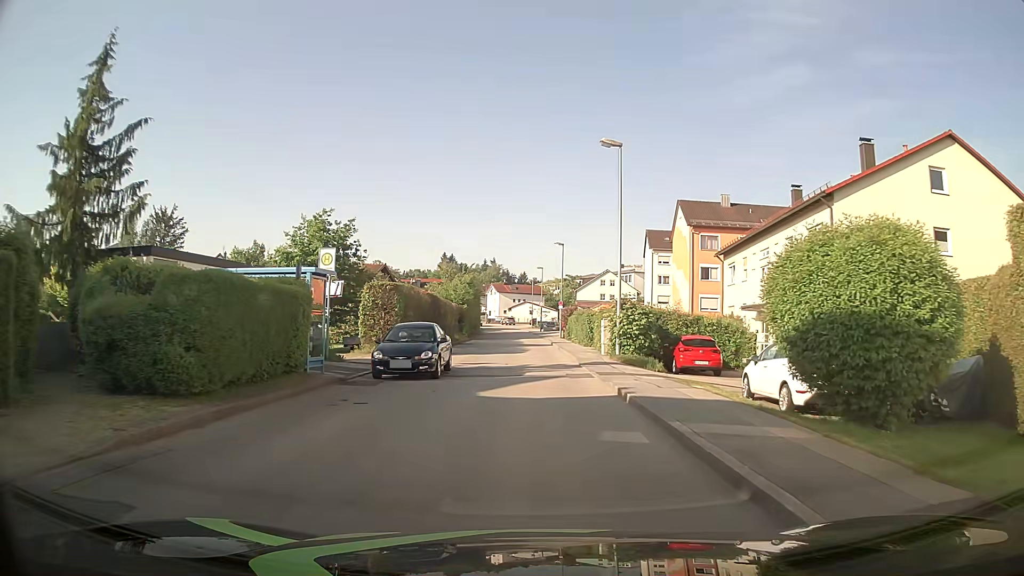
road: unclassified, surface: asphalt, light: Day
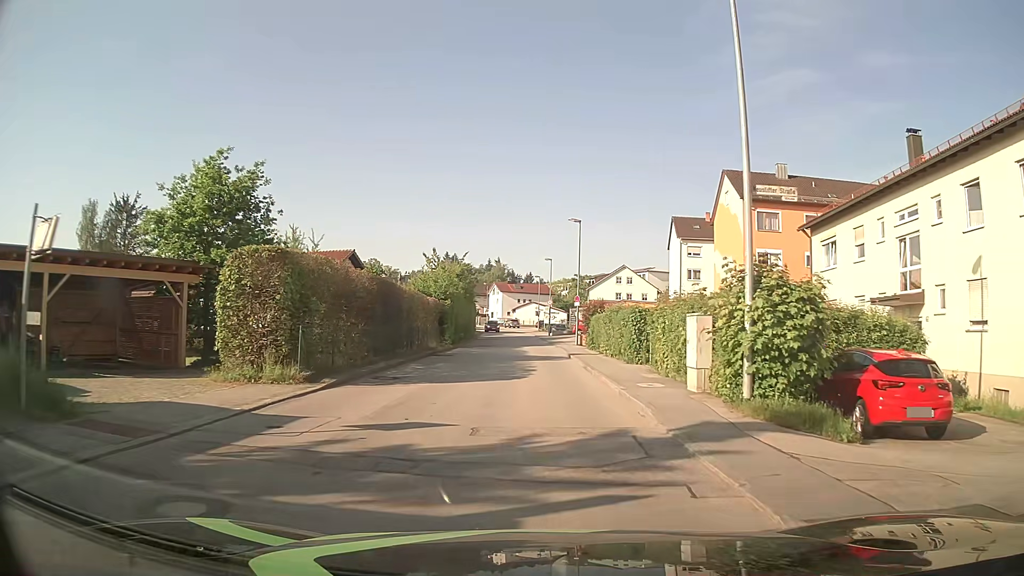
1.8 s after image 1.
(+0.1, +14.4) m; 0°
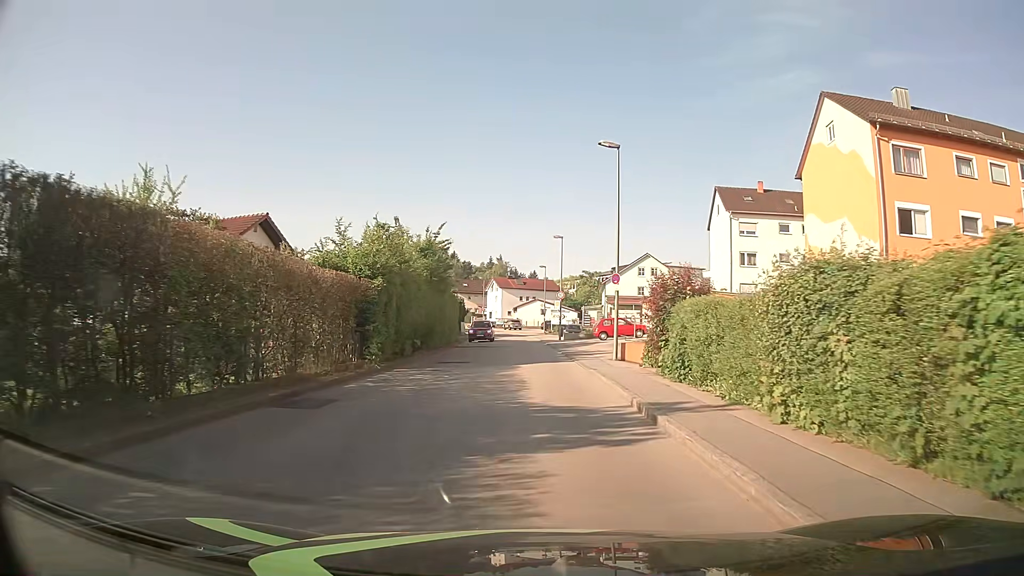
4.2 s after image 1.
(0.0, +19.1) m; 0°
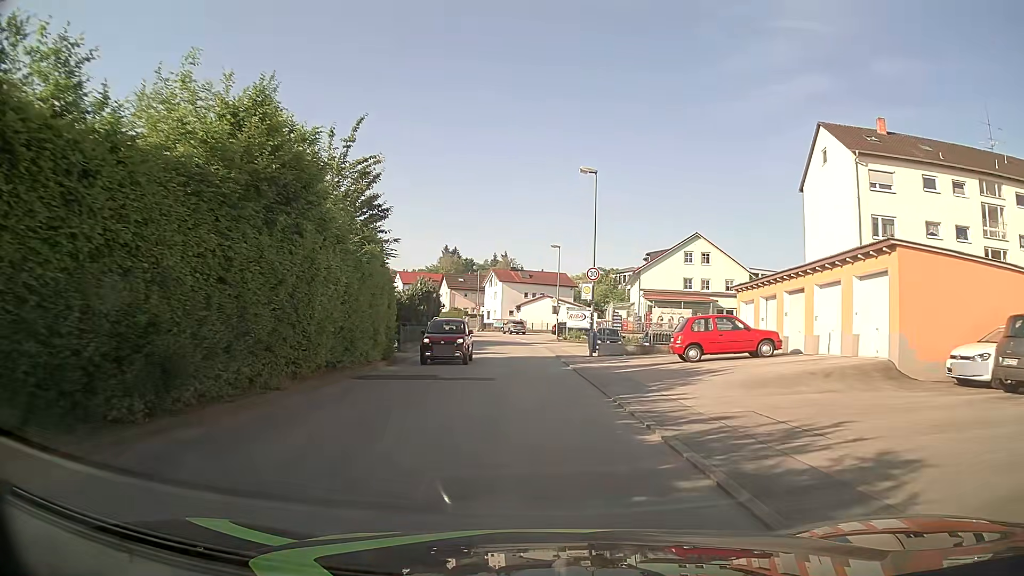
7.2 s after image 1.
(-0.1, +23.9) m; 0°
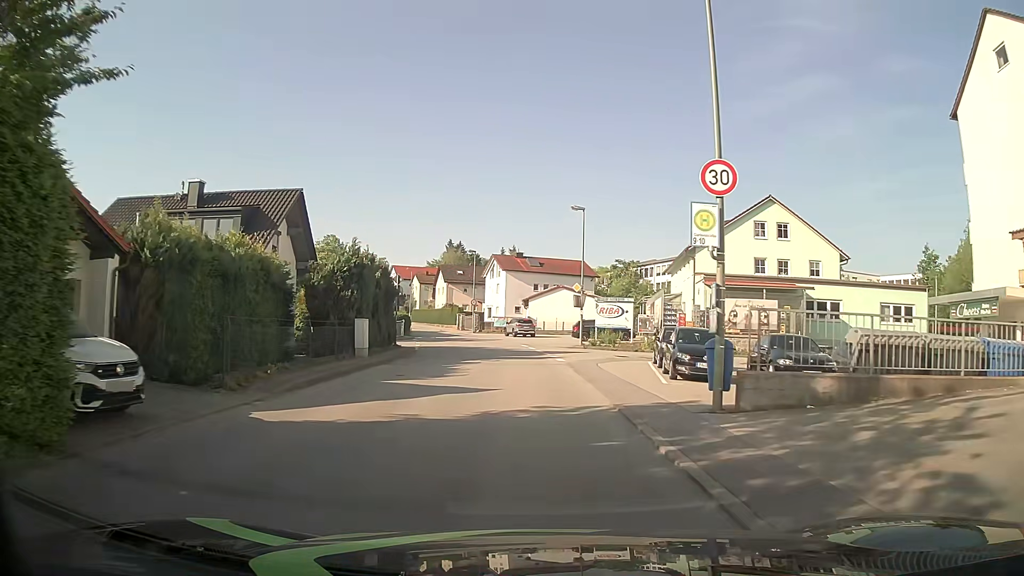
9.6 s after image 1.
(-0.2, +19.1) m; -1°
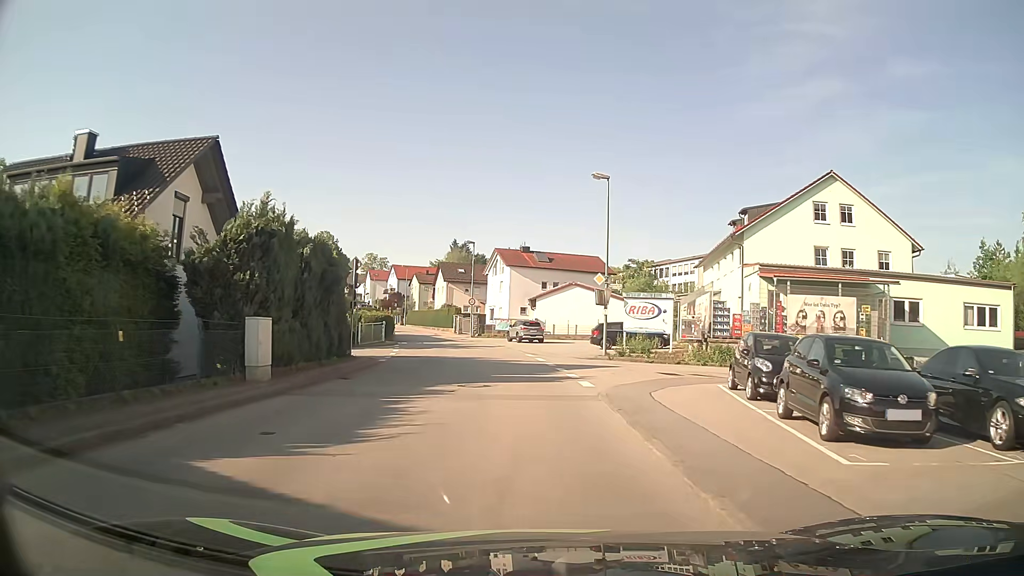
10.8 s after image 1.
(-0.1, +9.5) m; -1°
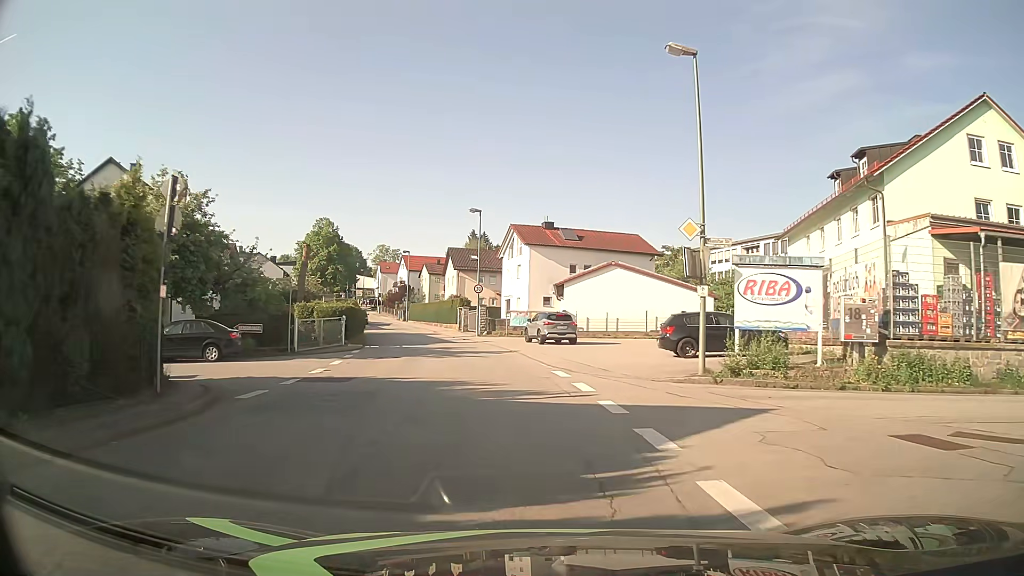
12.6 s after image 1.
(-0.1, +14.3) m; -2°
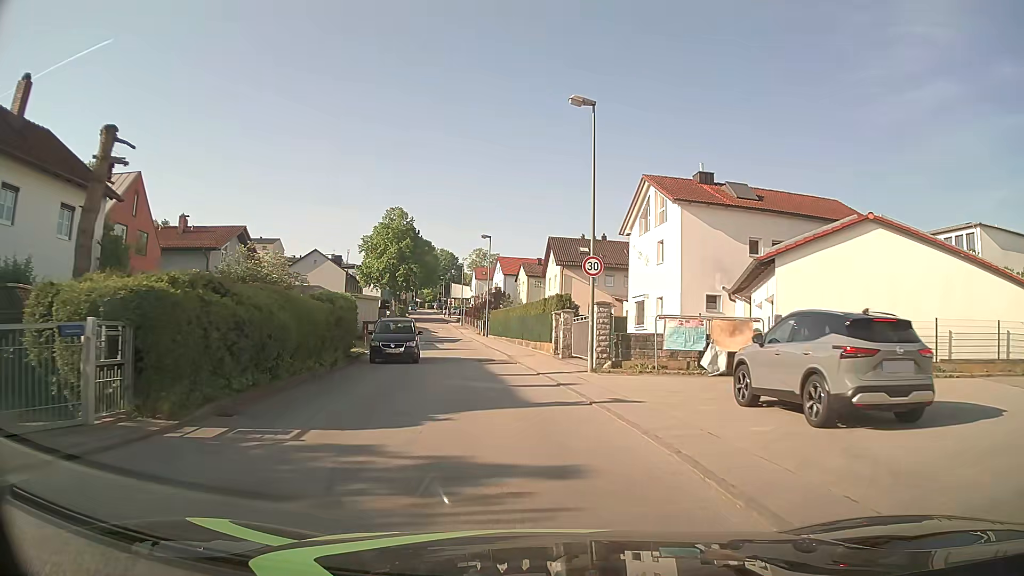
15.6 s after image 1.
(-1.7, +23.7) m; -9°
(0, +10) (-2, +20) (-3, +30) (-5, +40) (-6, +50) (-8, +59) (-10, +69) (-11, +79) (-13, +89) (-15, +99) m
